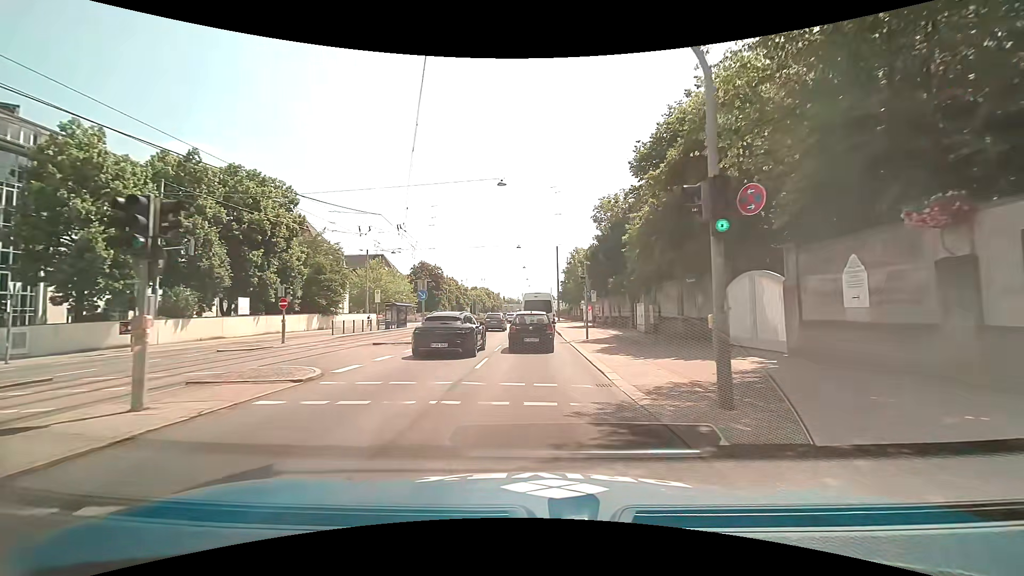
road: primary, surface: asphalt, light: Day
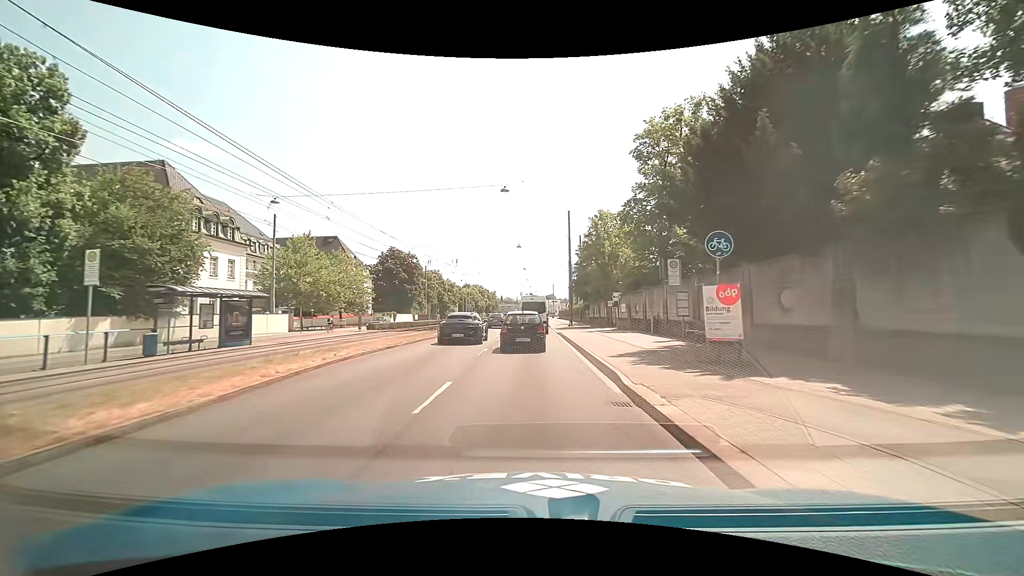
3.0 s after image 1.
(+0.2, +29.2) m; 0°
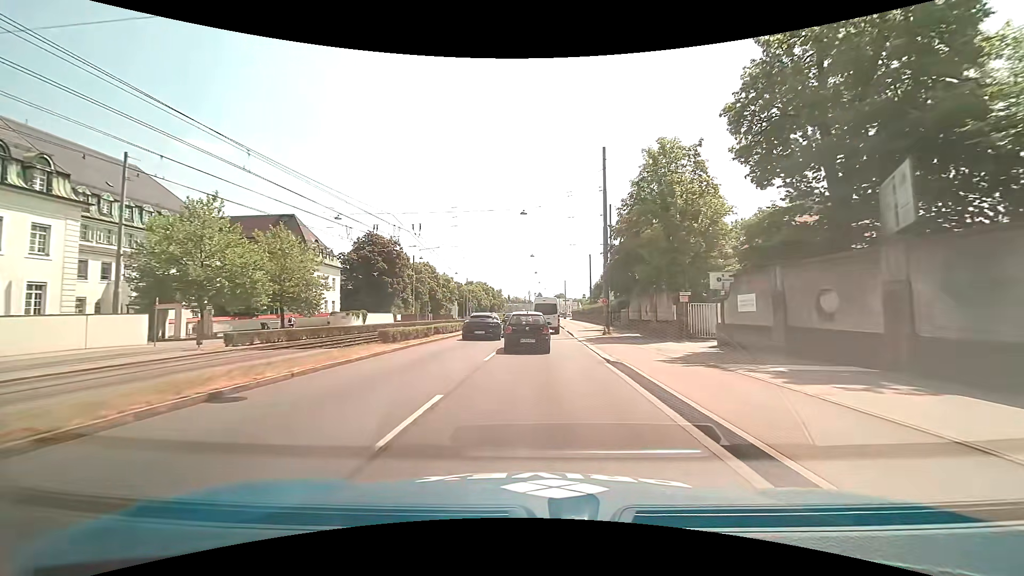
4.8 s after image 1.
(-0.2, +20.9) m; -1°
(0, +10) (0, +20) (0, +30) (-1, +40) (-1, +50) (-2, +60) (-2, +70) (-2, +80) (-2, +90) (-2, +100) m
